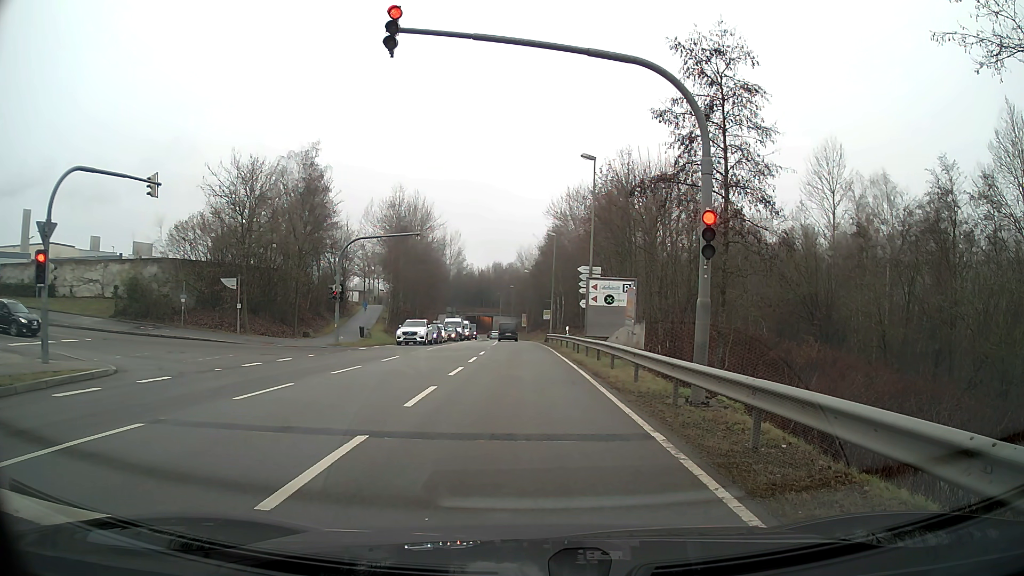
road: secondary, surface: asphalt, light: Day
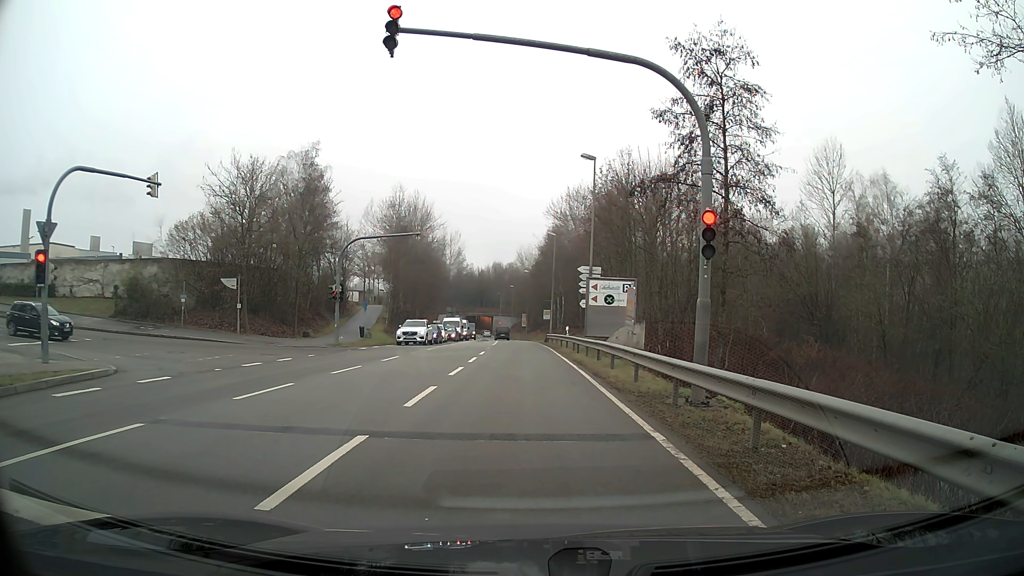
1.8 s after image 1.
(0.0, 0.0) m; 0°
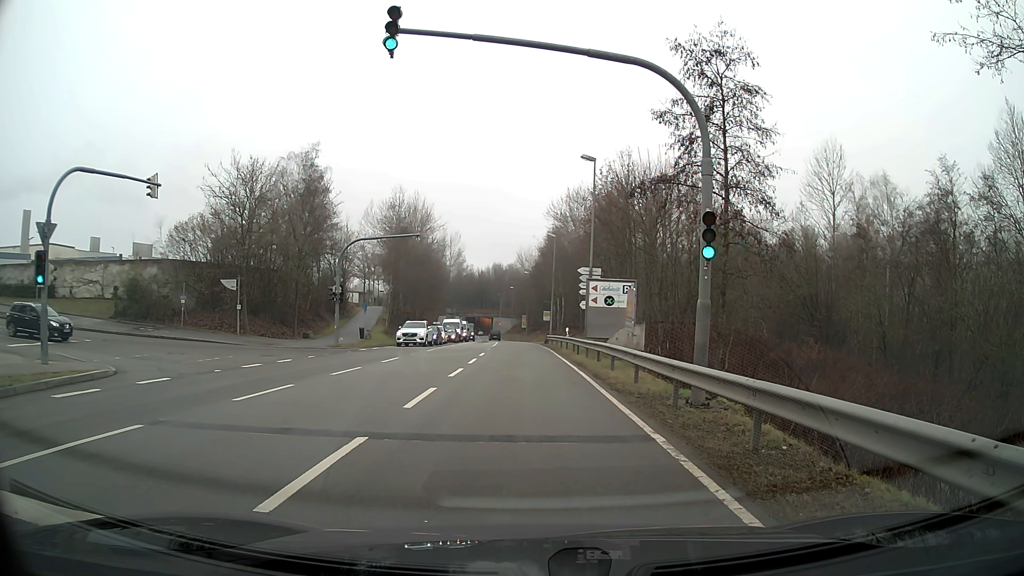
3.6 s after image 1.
(0.0, 0.0) m; 0°
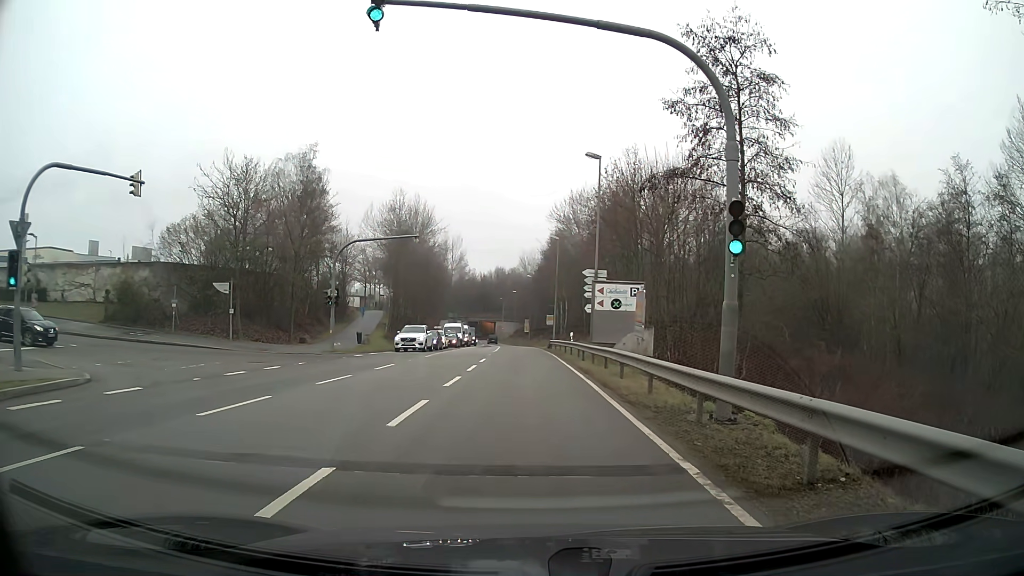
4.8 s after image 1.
(0.0, +1.7) m; -1°
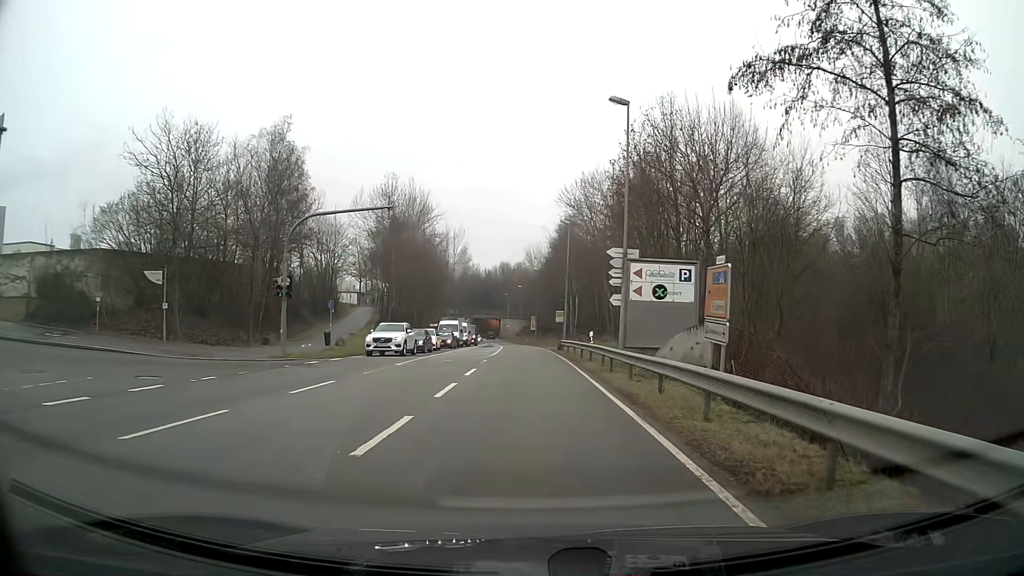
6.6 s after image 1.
(0.0, +8.8) m; 0°
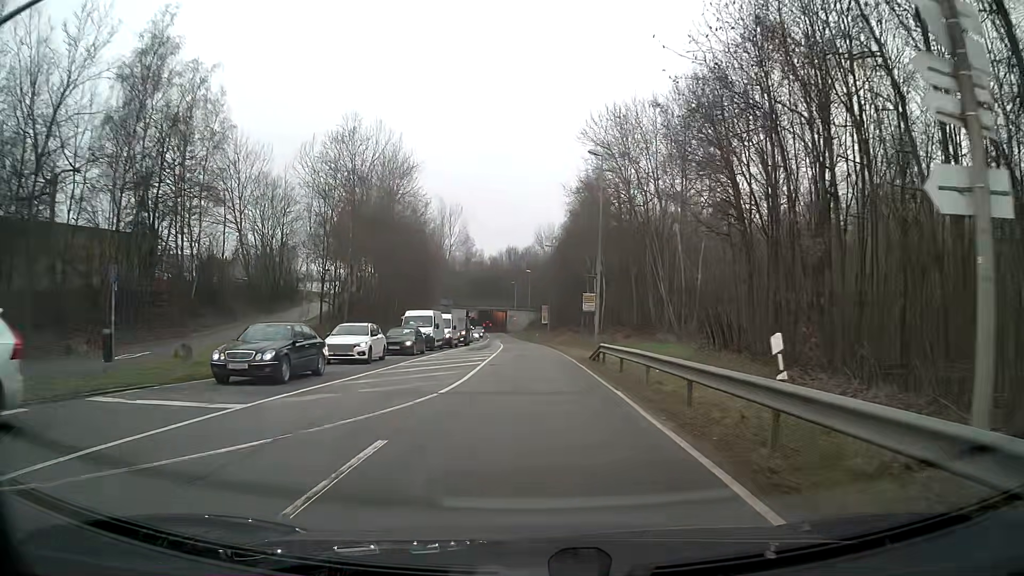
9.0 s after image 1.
(-0.2, +20.9) m; -1°
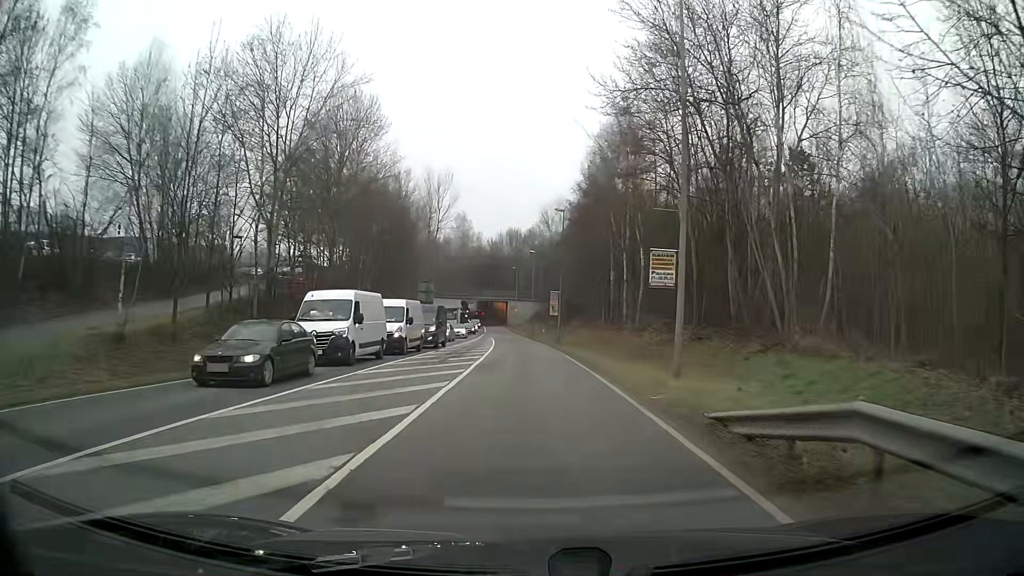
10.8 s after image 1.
(0.0, +18.7) m; 0°
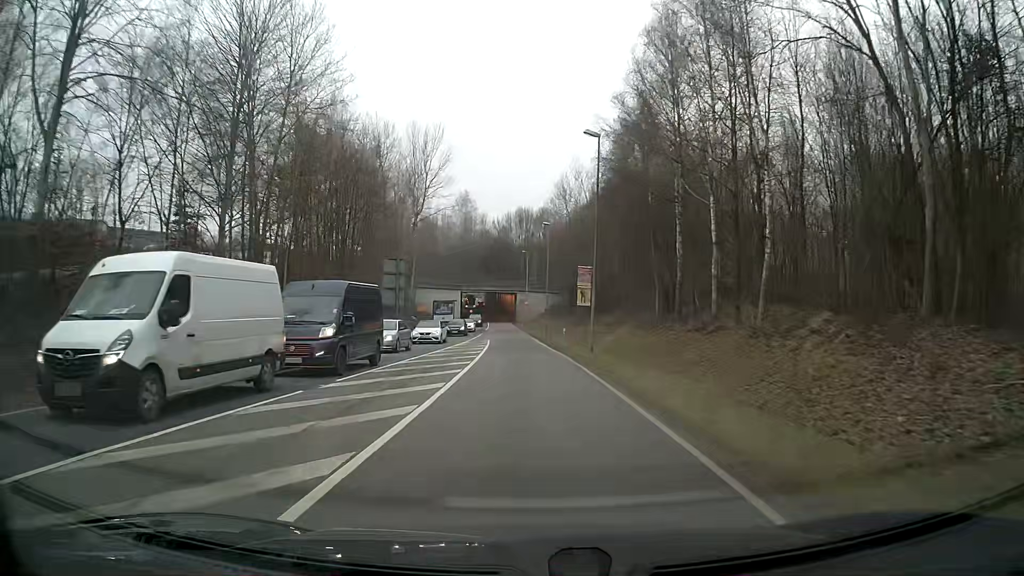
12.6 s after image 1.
(-0.2, +20.7) m; -2°
(0, +10) (0, +20) (0, +30) (-1, +40) (-1, +50) (-2, +60) (-2, +70) (-3, +80) (-3, +90) (-4, +100) m
